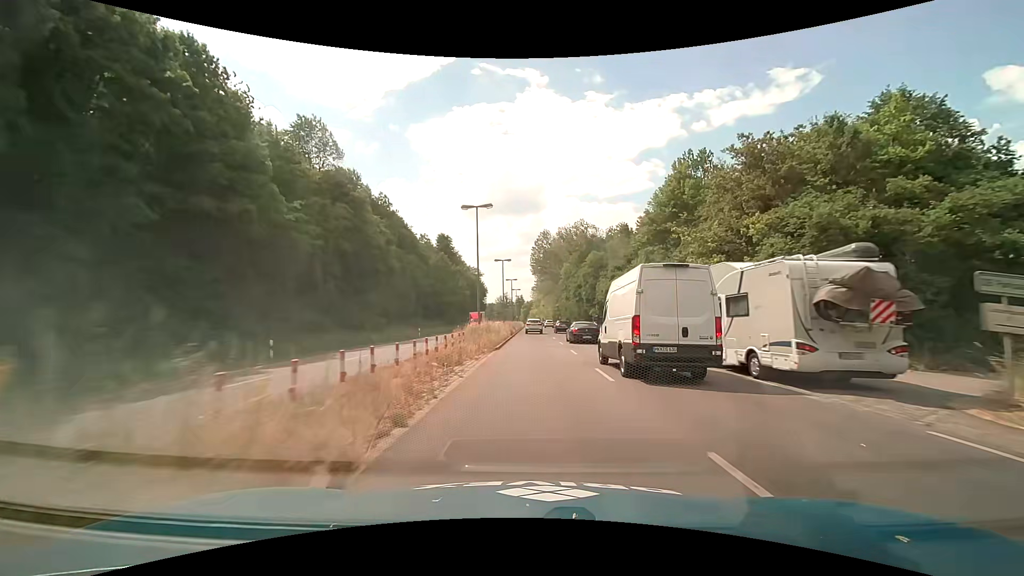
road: primary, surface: asphalt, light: Day
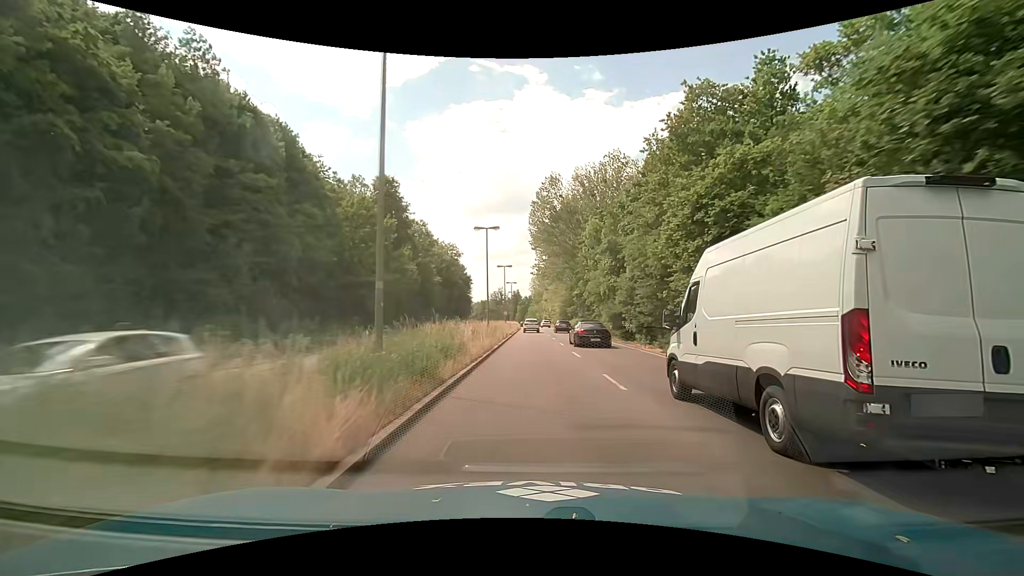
(-0.4, +46.8) m; 0°
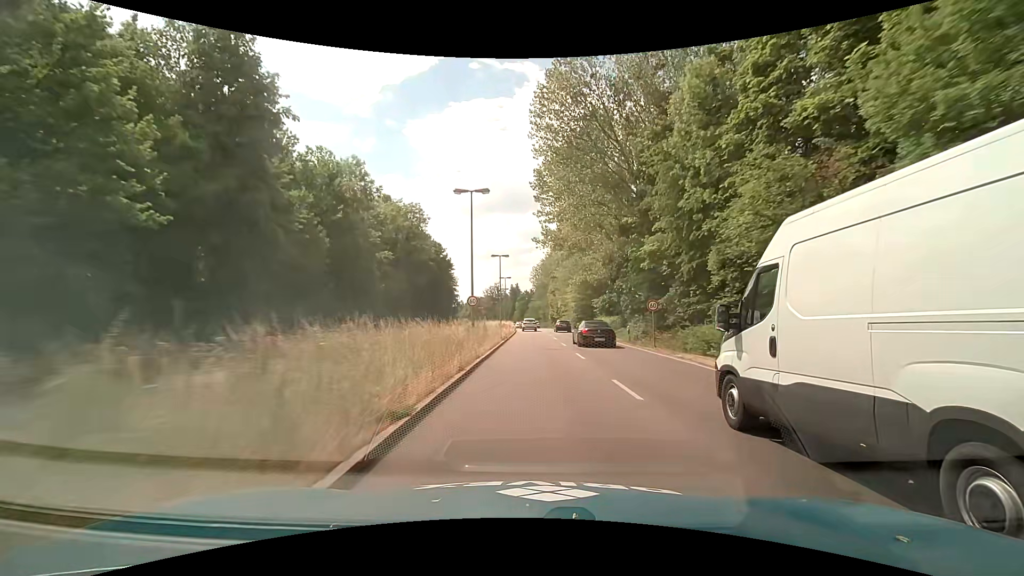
(-0.2, +37.4) m; 0°
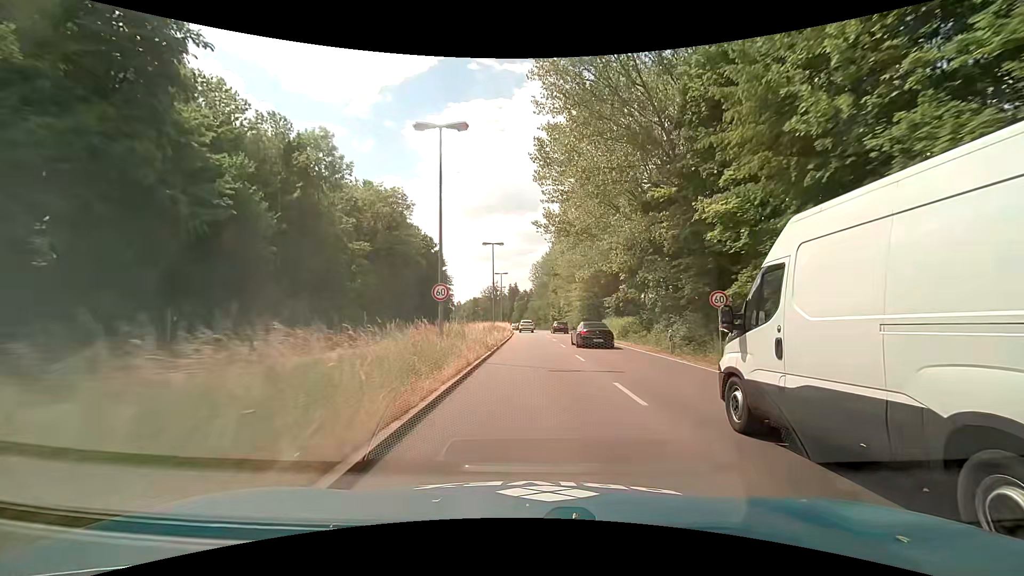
(0.0, +9.3) m; 0°
(0, +10) (0, +20) (0, +30) (0, +40) (0, +50) (0, +60) (-1, +70) (-1, +80) (-2, +90) (-2, +100) m
